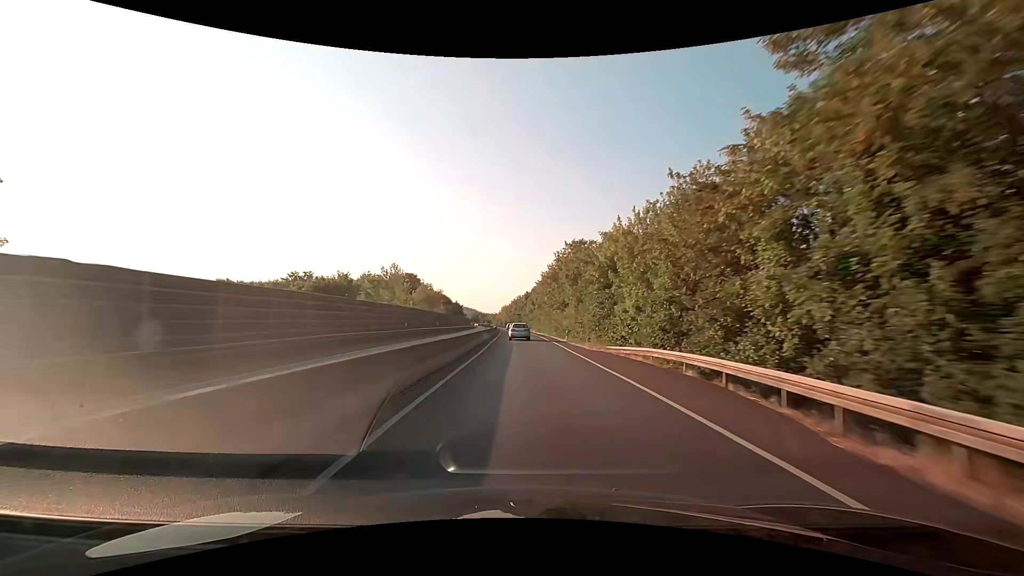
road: trunk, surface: asphalt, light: Day
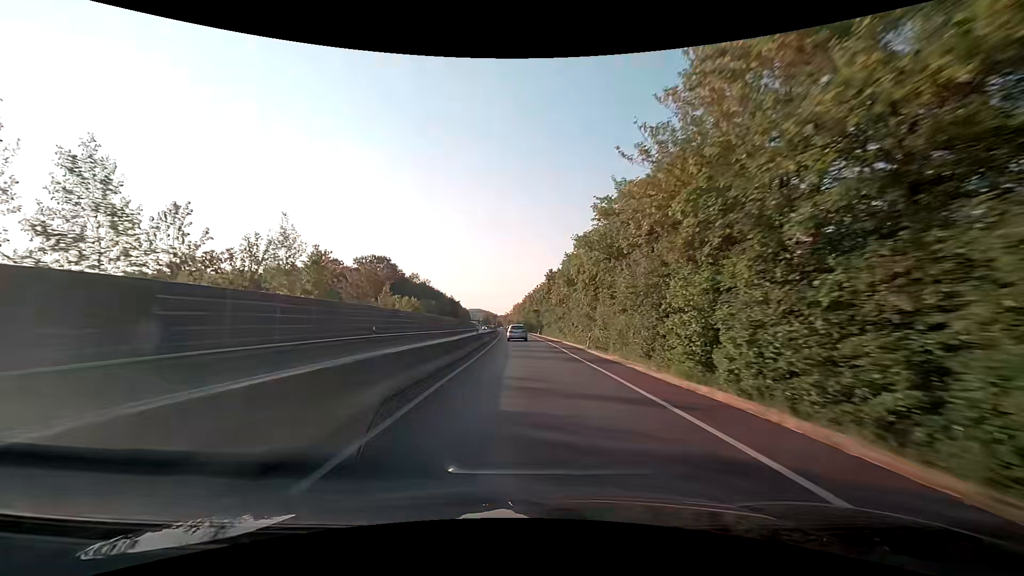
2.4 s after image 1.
(-0.8, +61.0) m; -2°
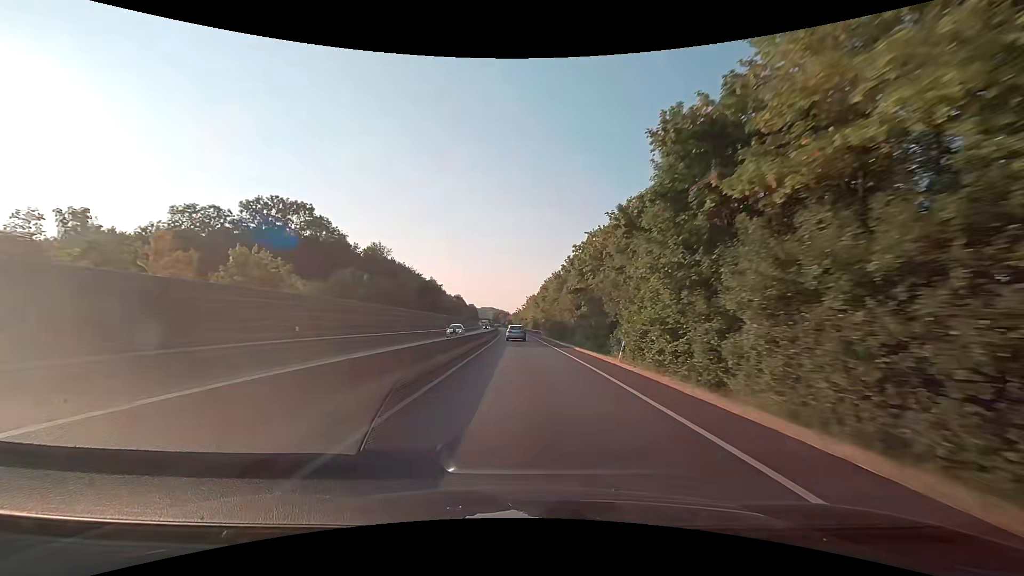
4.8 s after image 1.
(-0.9, +62.5) m; -2°
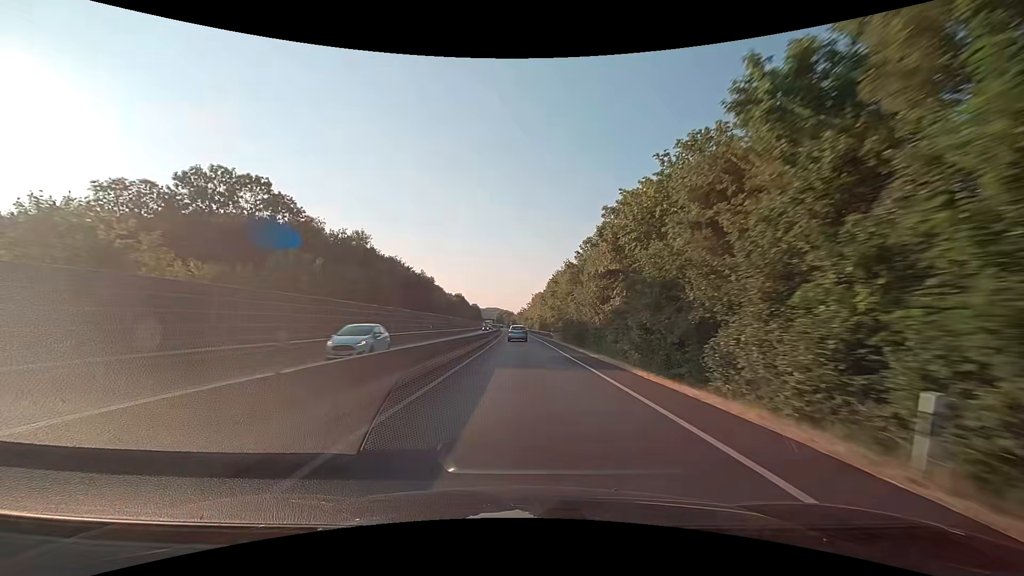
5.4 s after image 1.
(0.0, +15.7) m; 0°
(0, +10) (0, +20) (0, +30) (0, +40) (0, +50) (-1, +60) (-1, +70) (-1, +80) (-1, +90) (-2, +100) m
